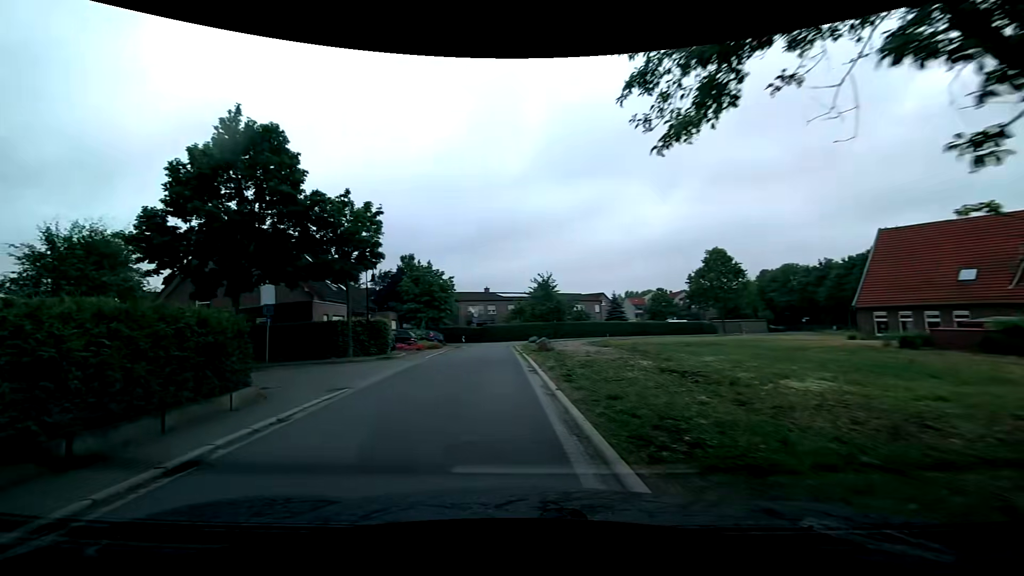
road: residential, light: Day
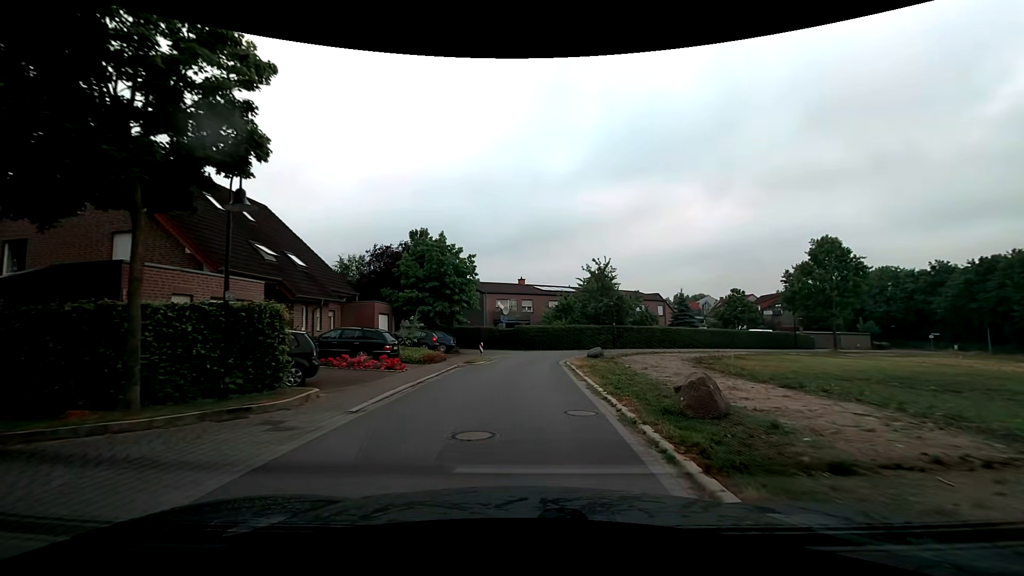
(-1.6, +16.7) m; -5°
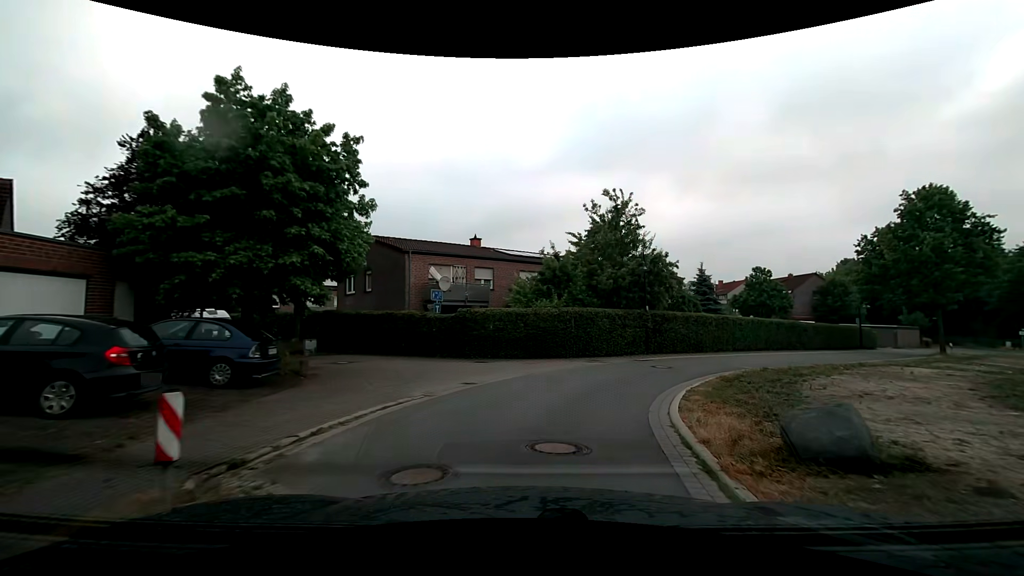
(-0.1, +21.7) m; +5°
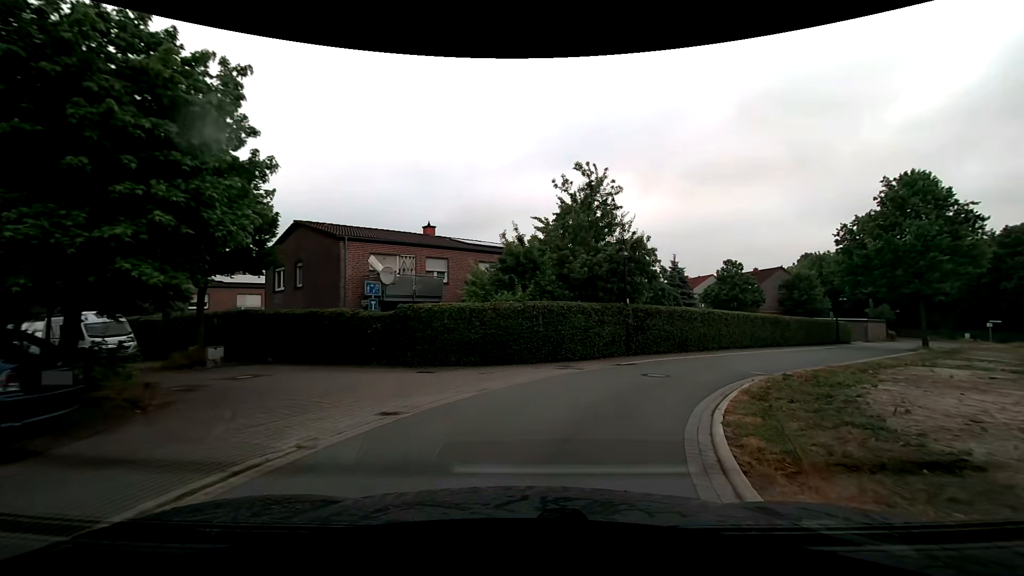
(+0.1, +4.1) m; +4°
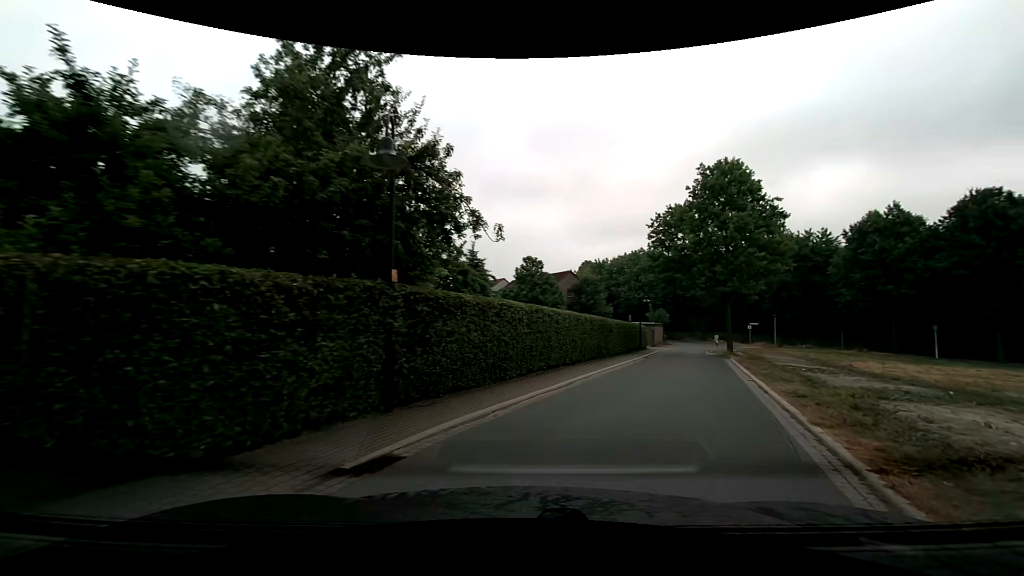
(+2.0, +12.0) m; +23°
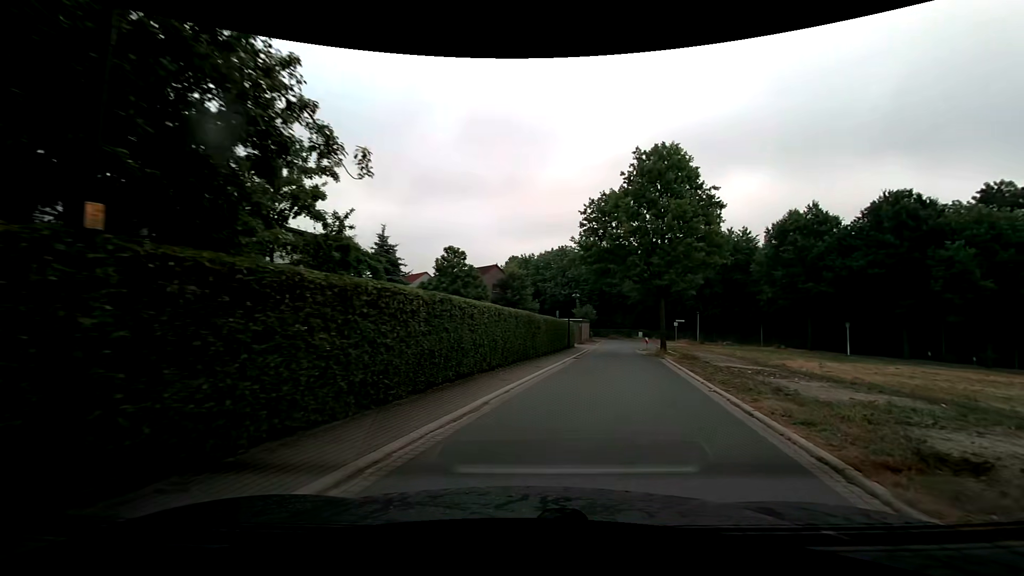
(+0.3, +4.2) m; +8°
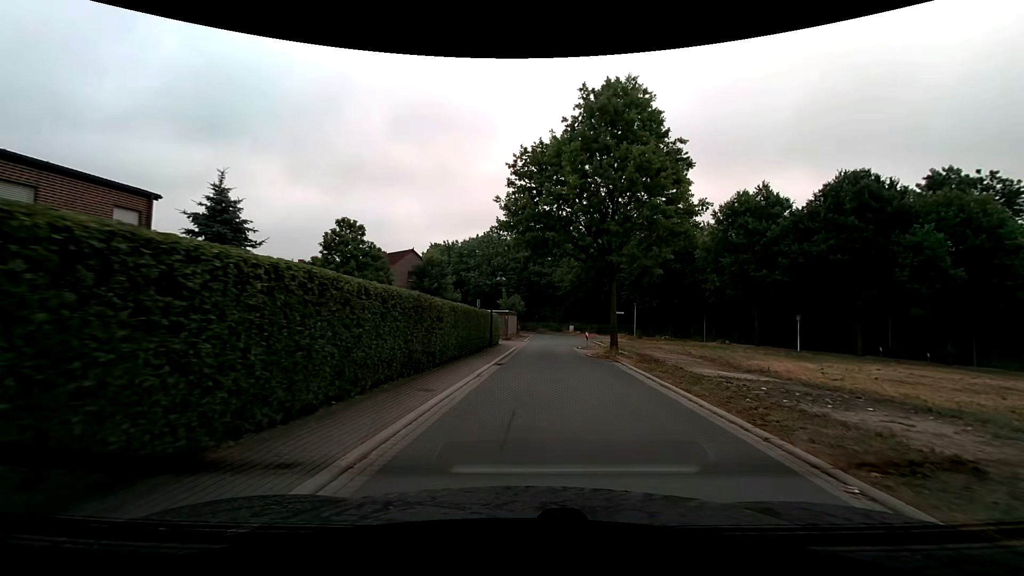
(+0.8, +8.6) m; +9°
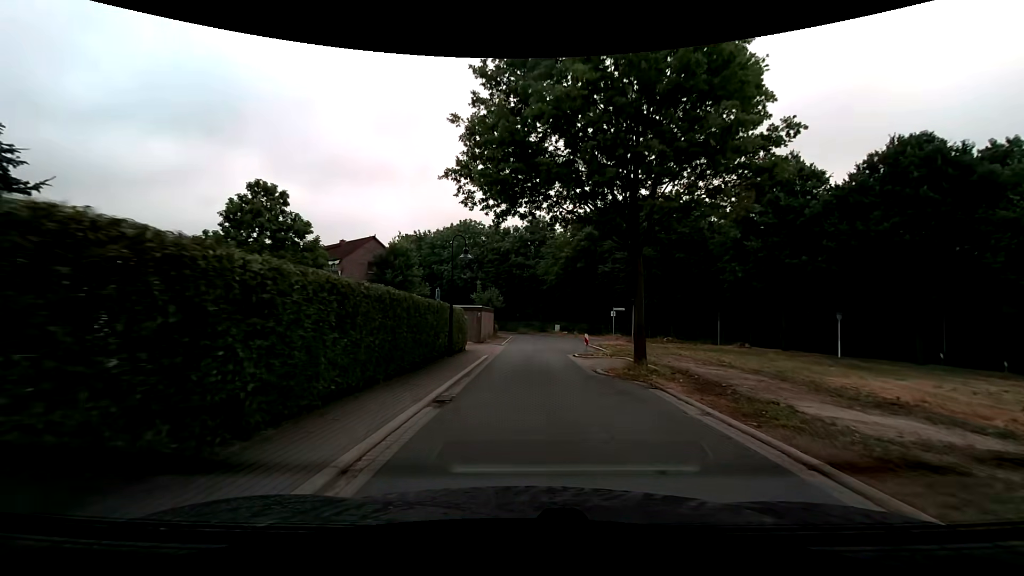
(+0.2, +9.1) m; +2°
(0, +10) (0, +20) (+1, +30) (+3, +40) (+3, +50) (+1, +60) (-4, +68) (-11, +75) (-18, +82) (-26, +89) m
